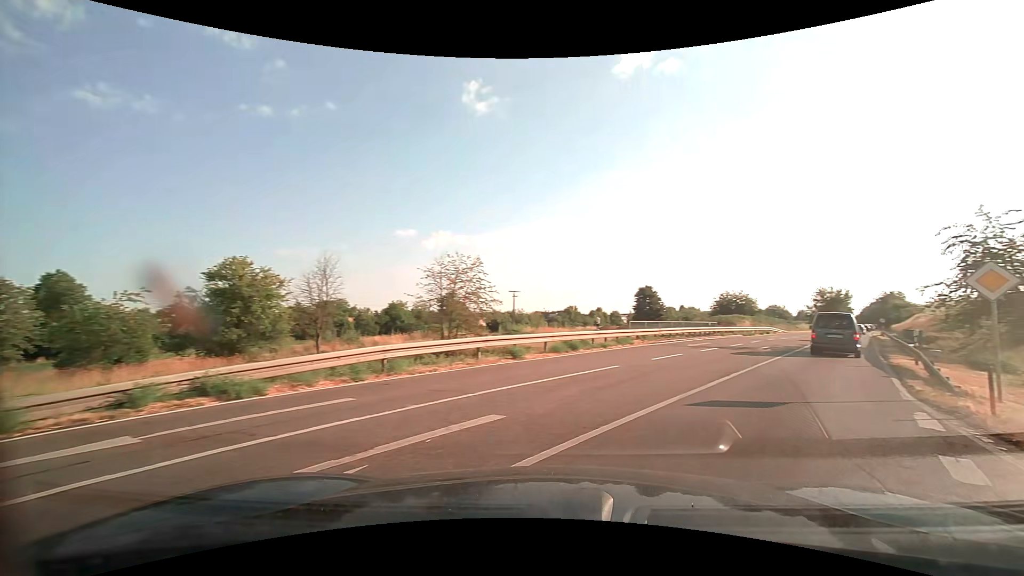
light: Day
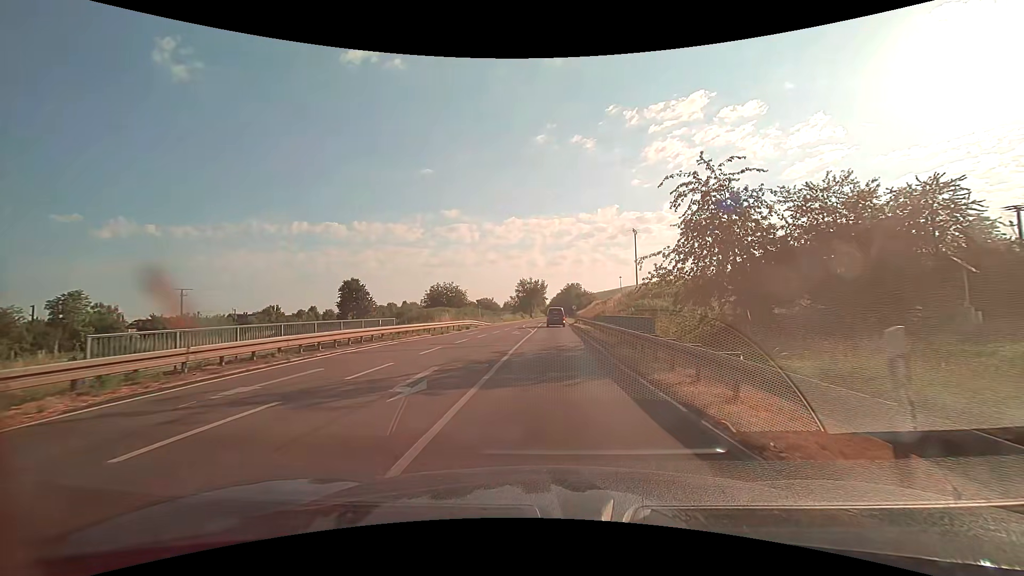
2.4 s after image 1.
(+7.0, +16.6) m; +30°
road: primary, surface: asphalt
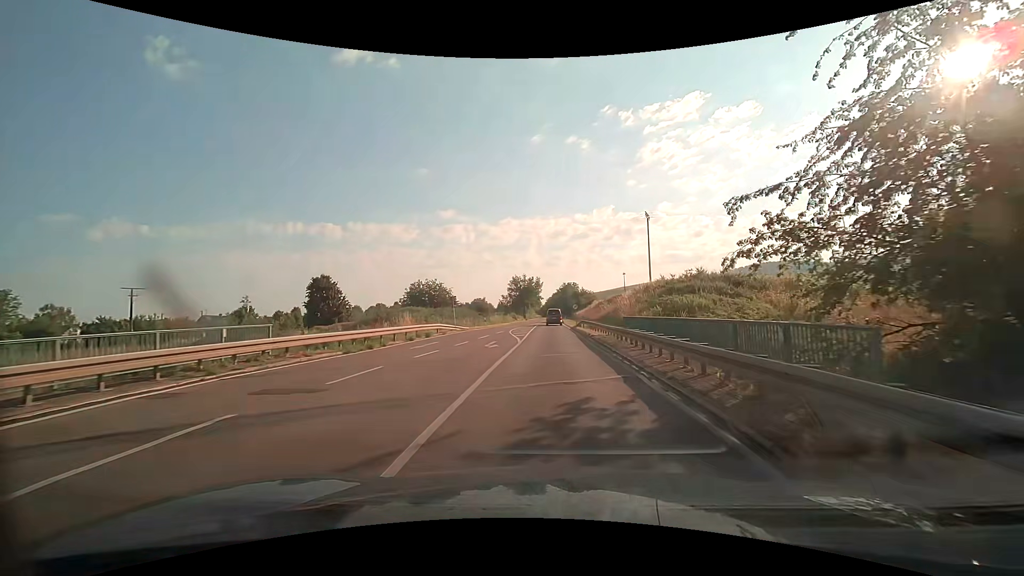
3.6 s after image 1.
(0.0, +13.2) m; +1°
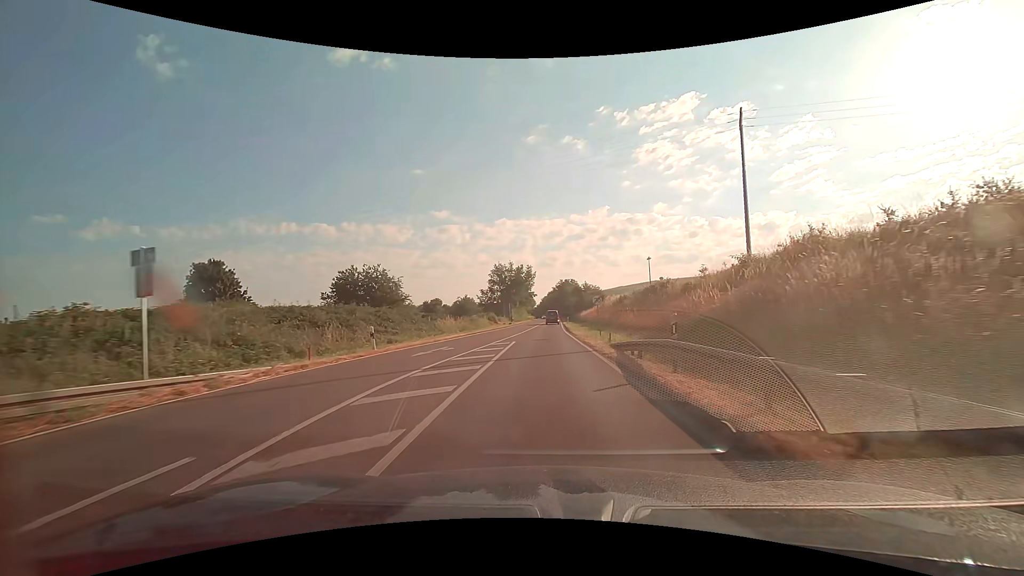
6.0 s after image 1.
(+0.1, +32.5) m; 0°
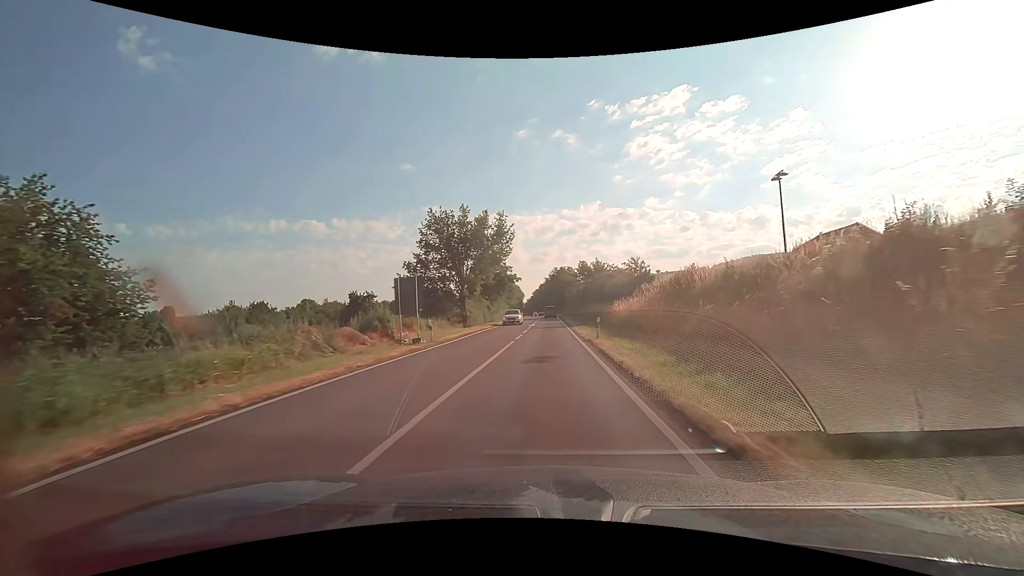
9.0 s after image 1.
(+0.2, +46.9) m; +1°
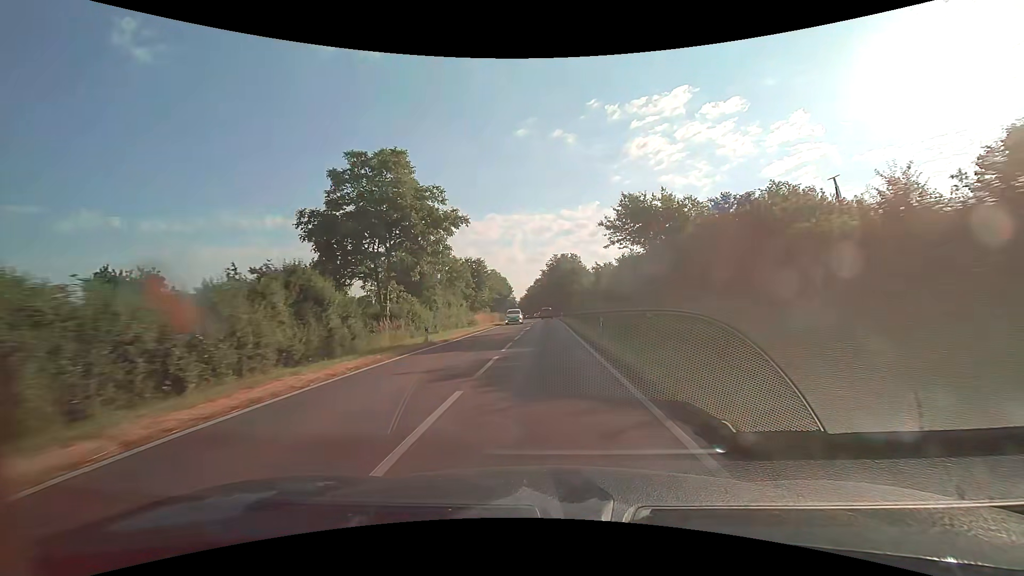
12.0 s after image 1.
(+0.2, +50.0) m; 0°
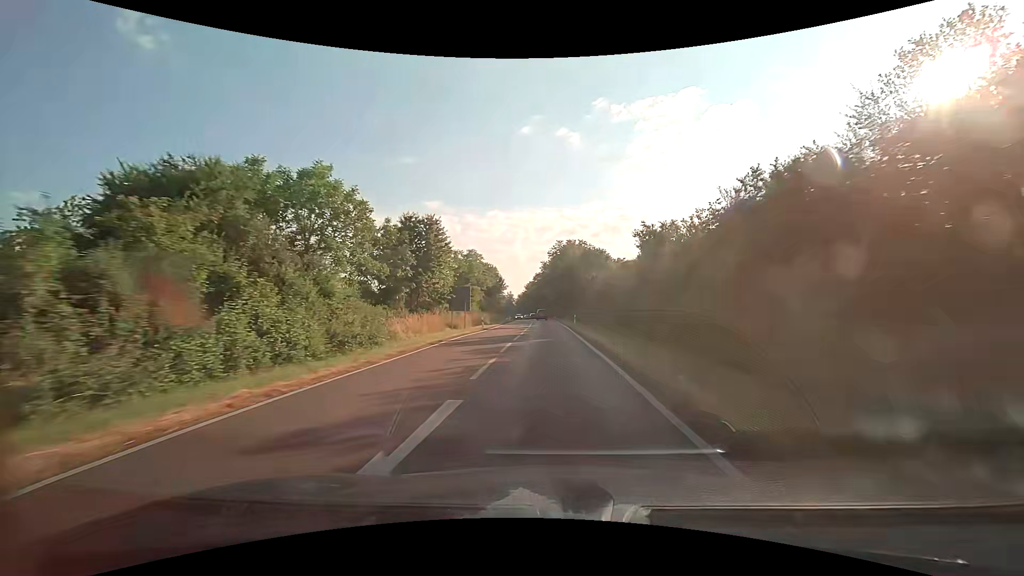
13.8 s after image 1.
(+0.1, +30.9) m; 0°
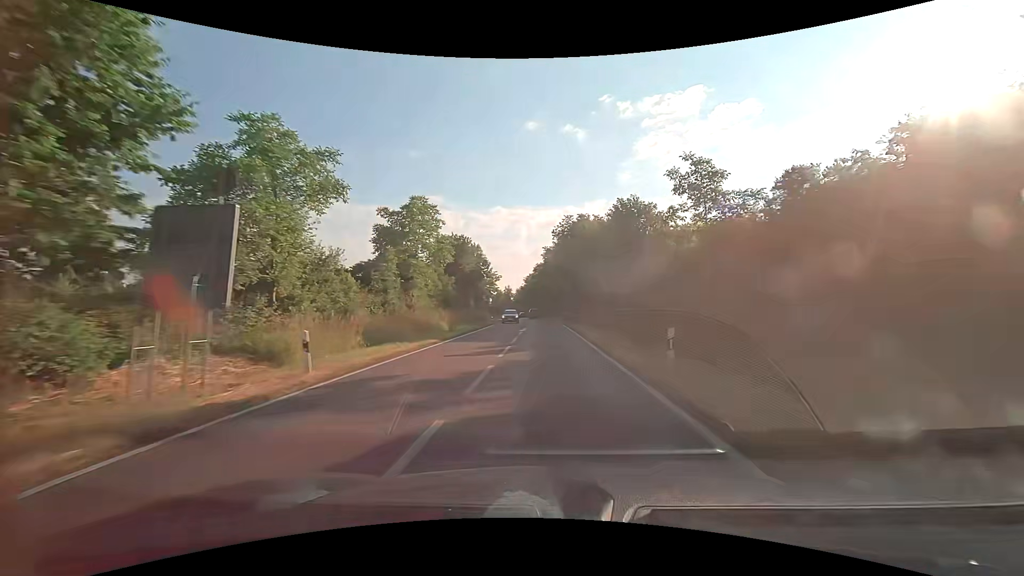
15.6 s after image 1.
(-0.3, +31.4) m; -1°
(0, +10) (0, +20) (0, +30) (0, +40) (0, +50) (0, +60) (-1, +70) (-1, +80) (-1, +90) (-2, +100) m
